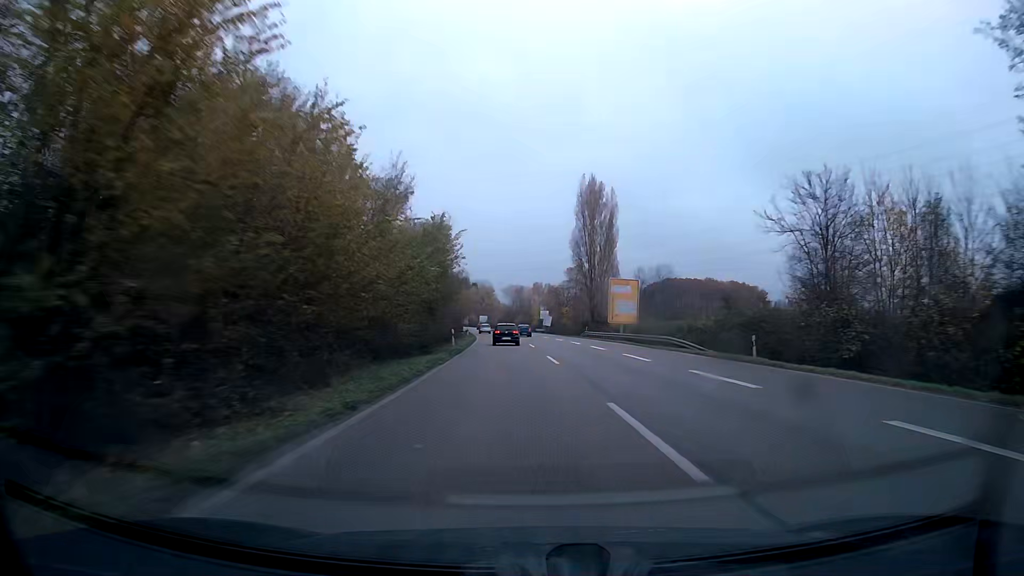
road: trunk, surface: asphalt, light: Day
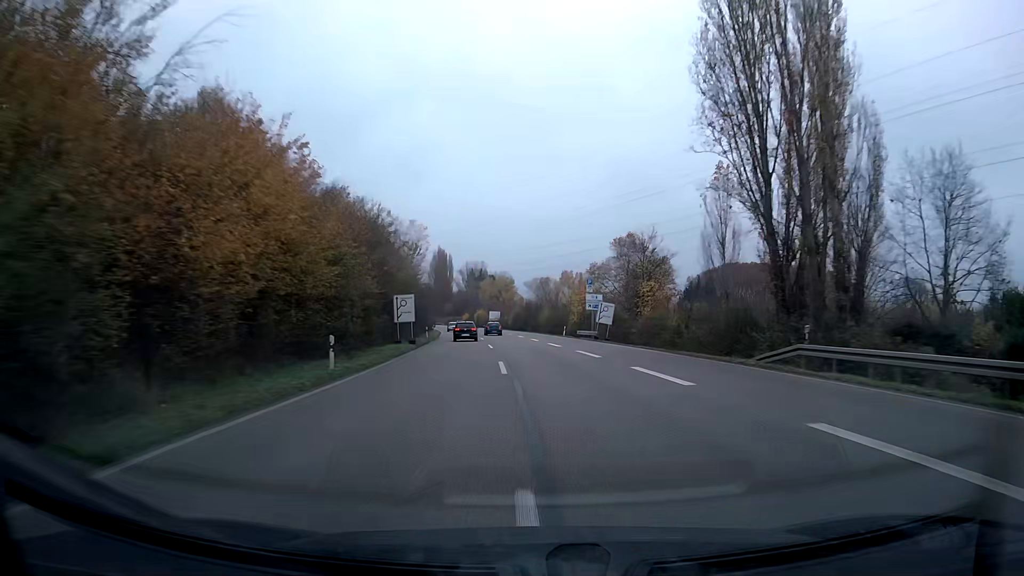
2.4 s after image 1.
(-1.0, +60.5) m; -3°
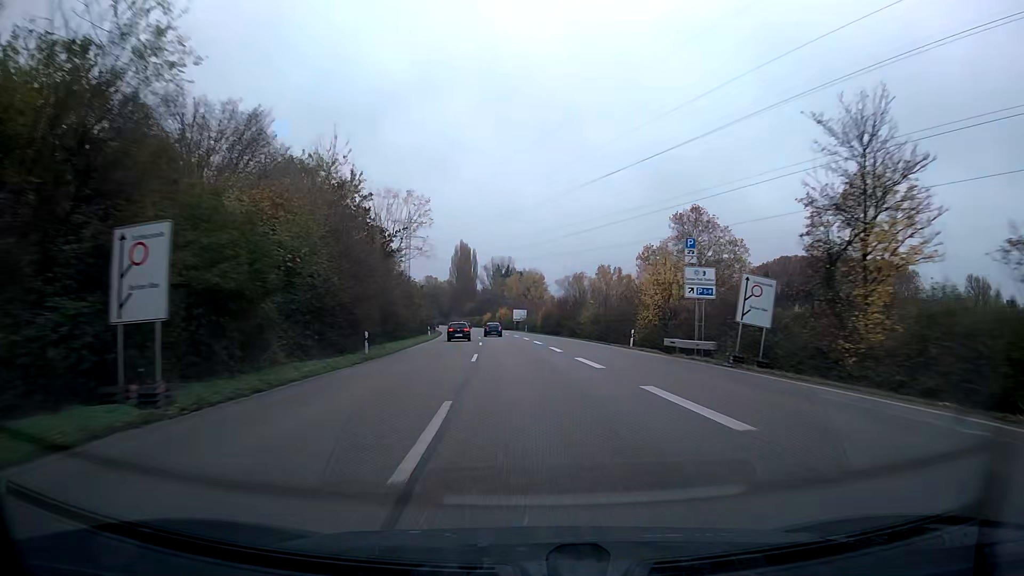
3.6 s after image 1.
(-0.7, +30.0) m; -3°
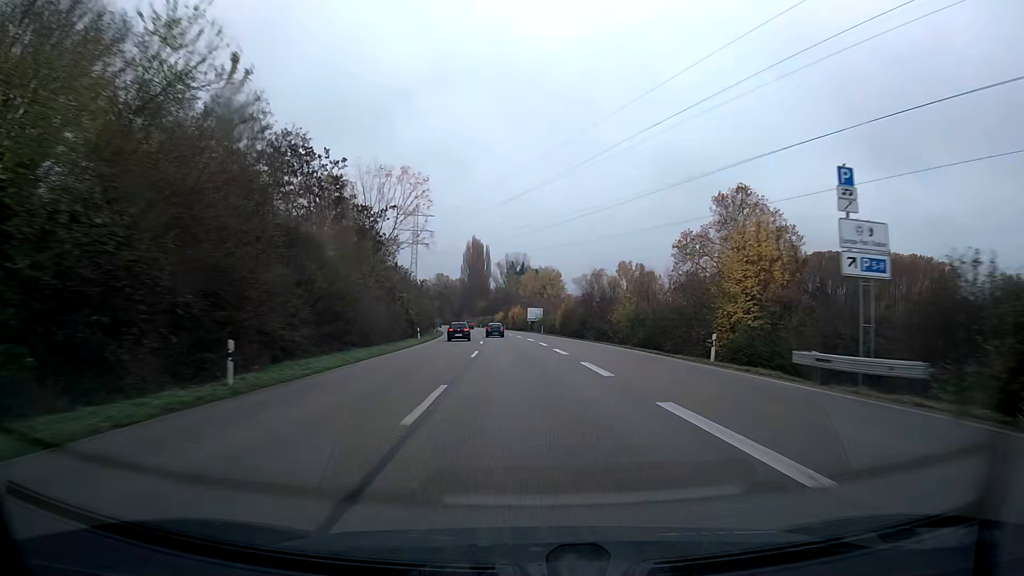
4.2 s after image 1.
(-0.2, +15.0) m; -1°
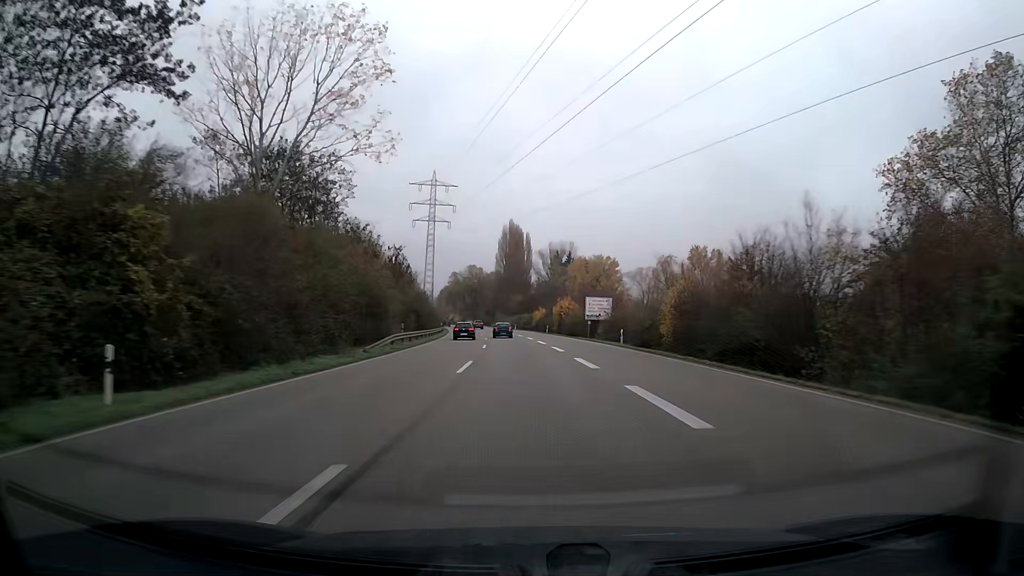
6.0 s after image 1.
(-1.5, +44.7) m; -4°
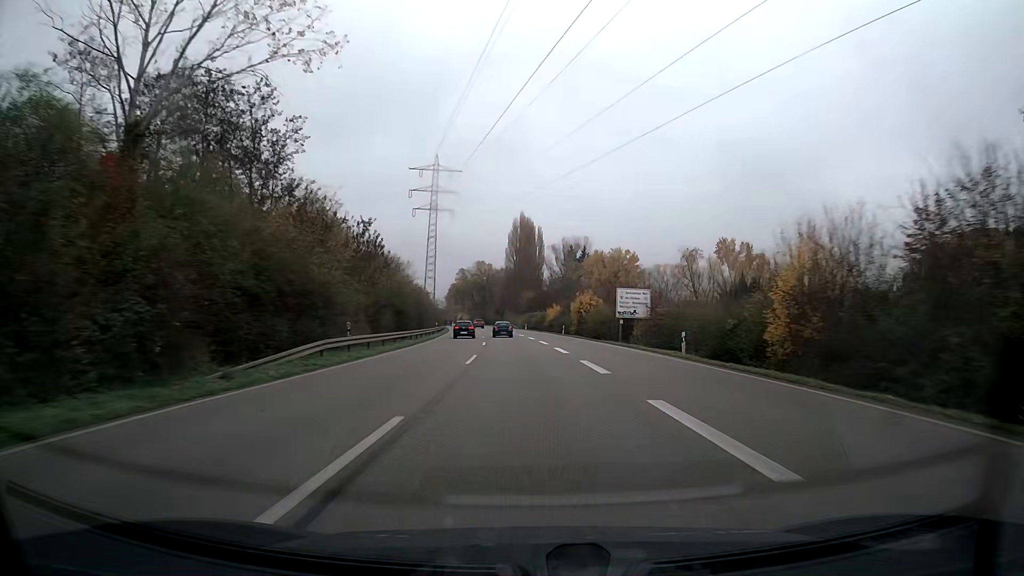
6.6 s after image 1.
(-0.1, +14.9) m; -1°
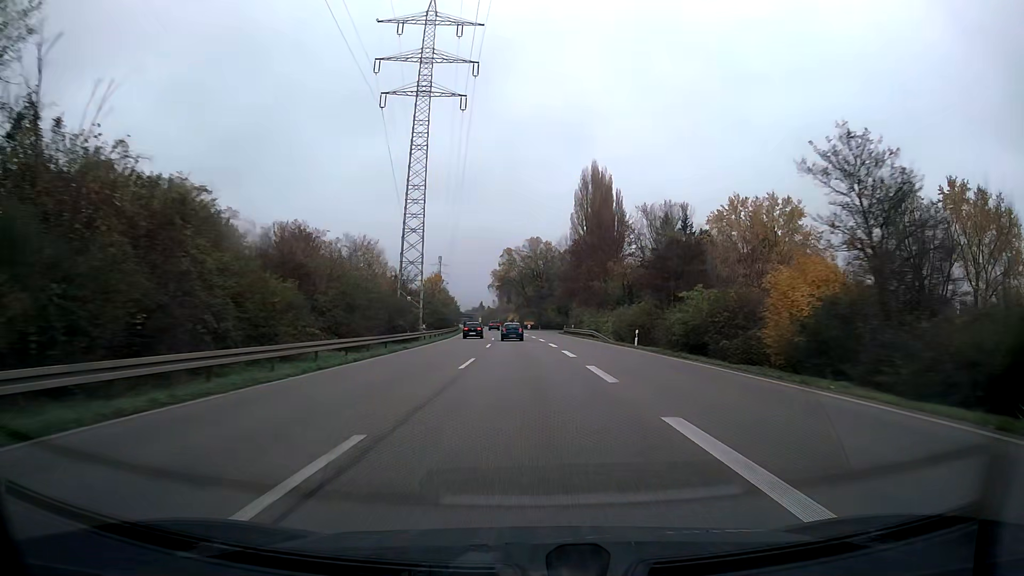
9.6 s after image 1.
(-3.4, +74.1) m; -5°
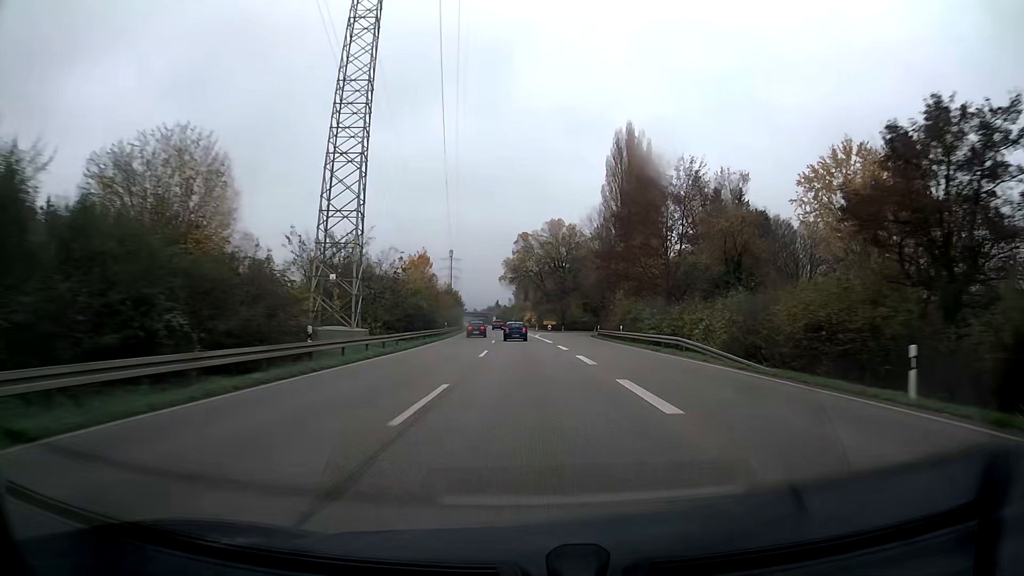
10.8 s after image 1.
(-0.4, +29.5) m; -1°
(0, +10) (0, +20) (0, +30) (-1, +40) (-1, +50) (-1, +60) (-2, +70) (-2, +80) (-3, +90) (-4, +100) m
